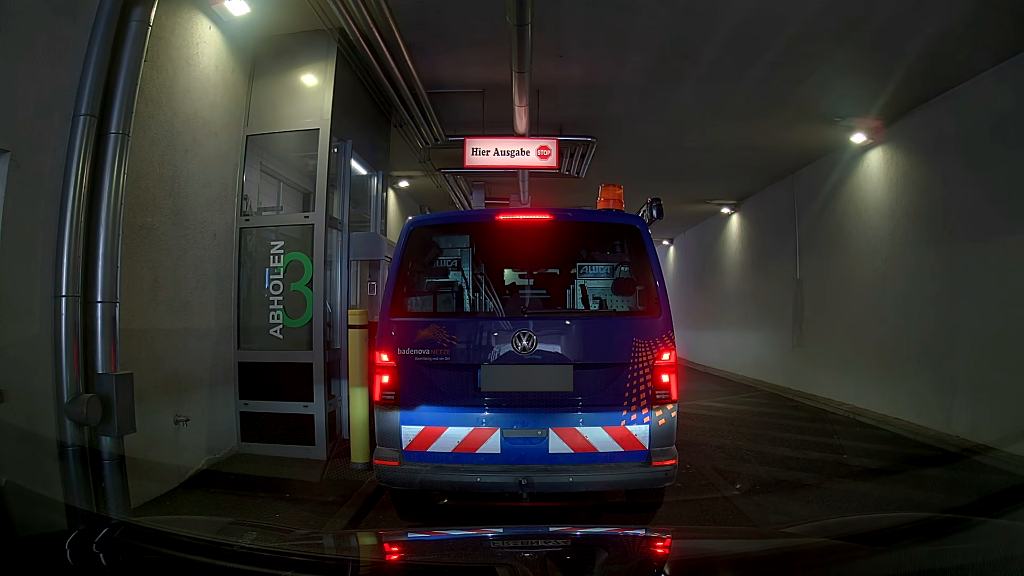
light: Day
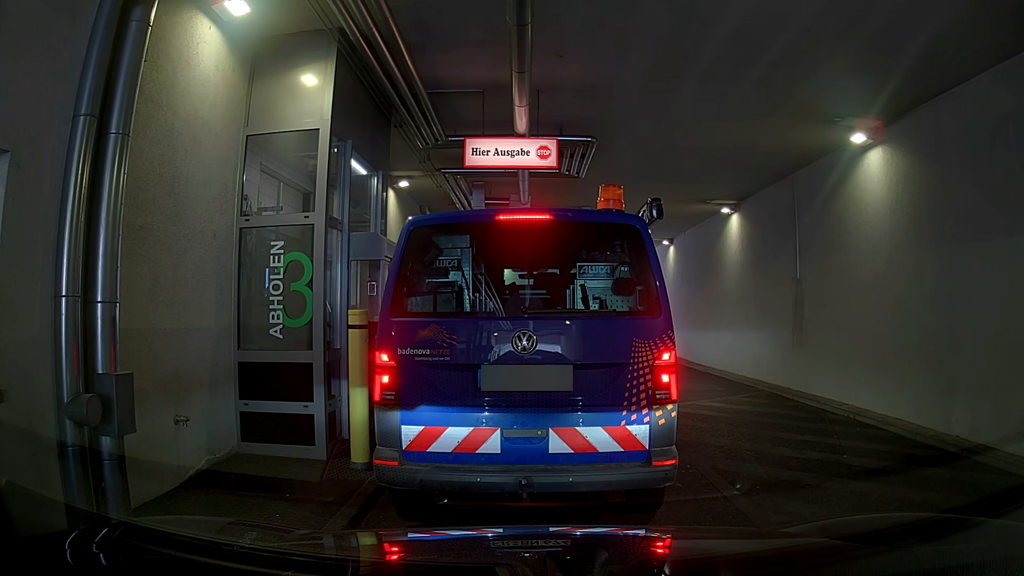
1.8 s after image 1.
(0.0, 0.0) m; 0°
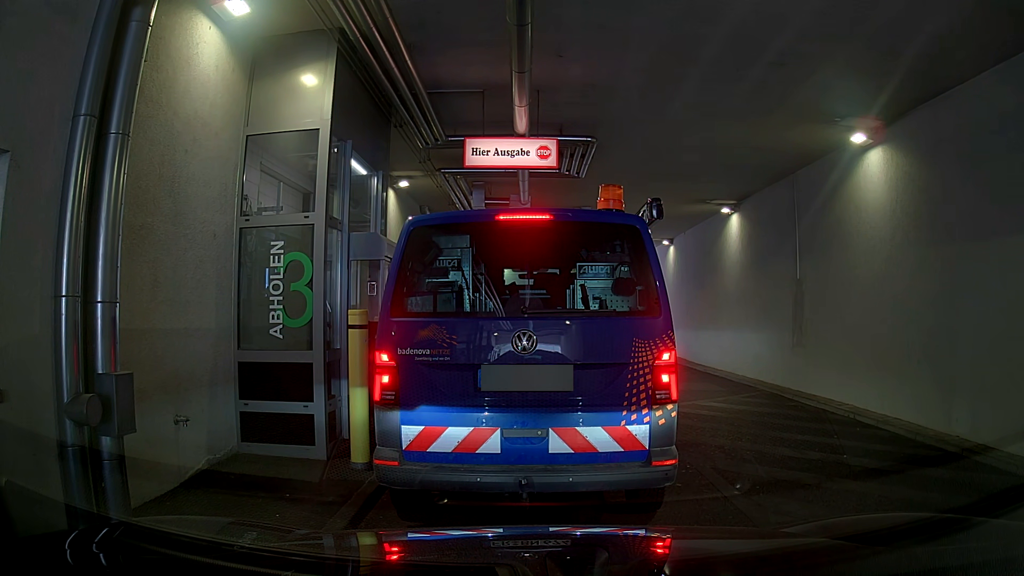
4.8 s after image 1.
(0.0, 0.0) m; 0°
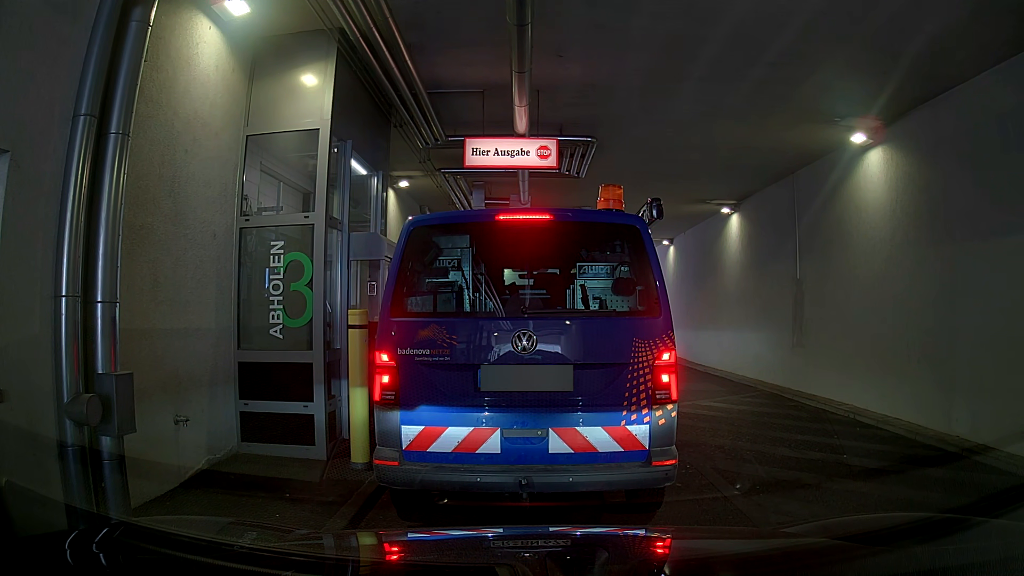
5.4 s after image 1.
(0.0, 0.0) m; 0°
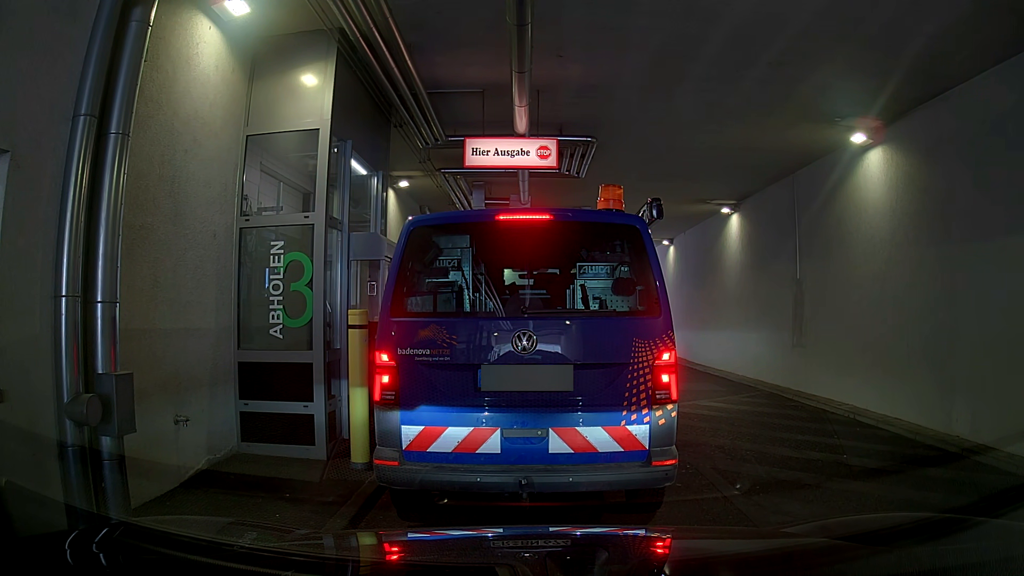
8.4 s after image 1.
(0.0, 0.0) m; 0°
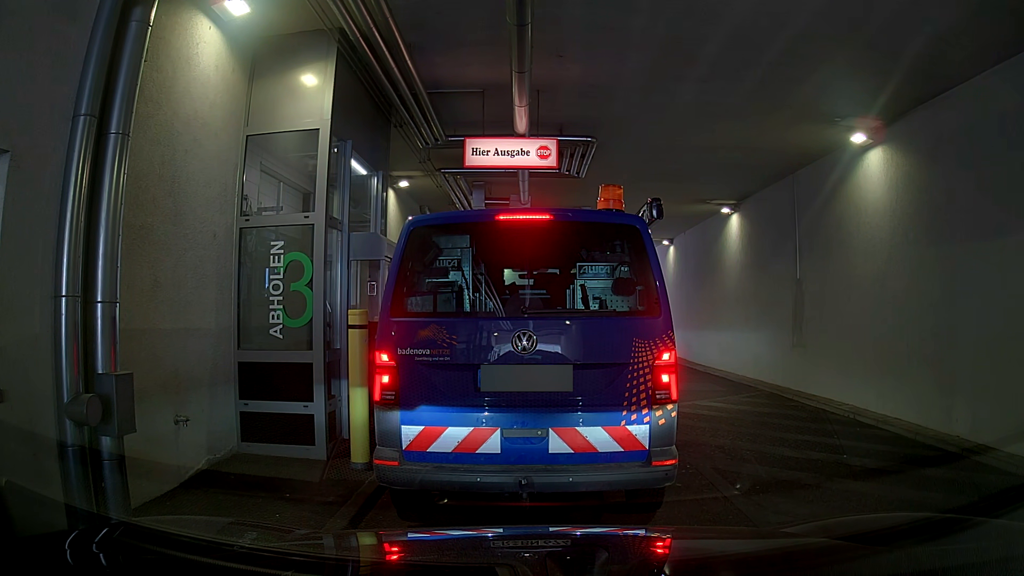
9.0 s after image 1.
(0.0, 0.0) m; 0°
